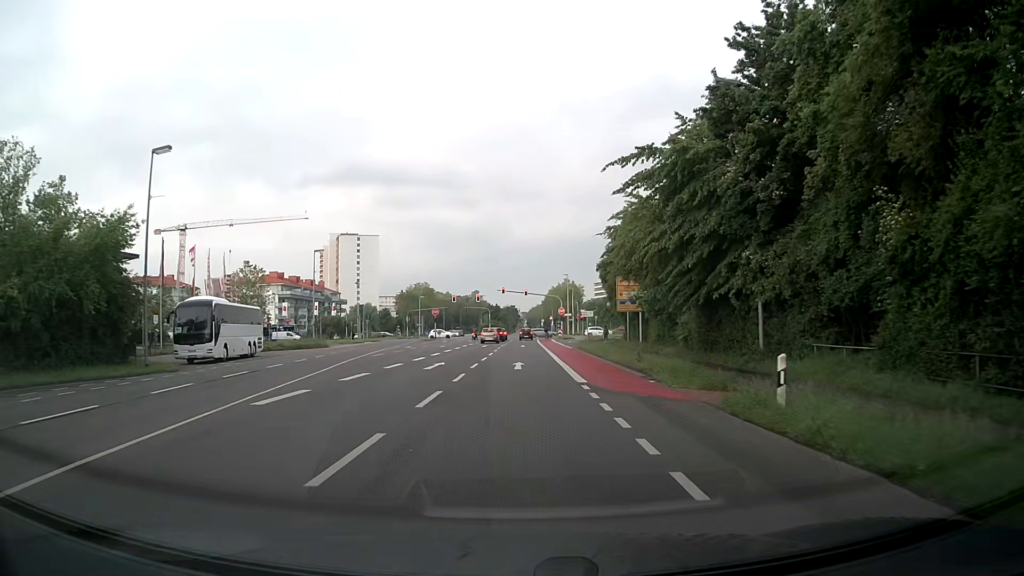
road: secondary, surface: asphalt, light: Day
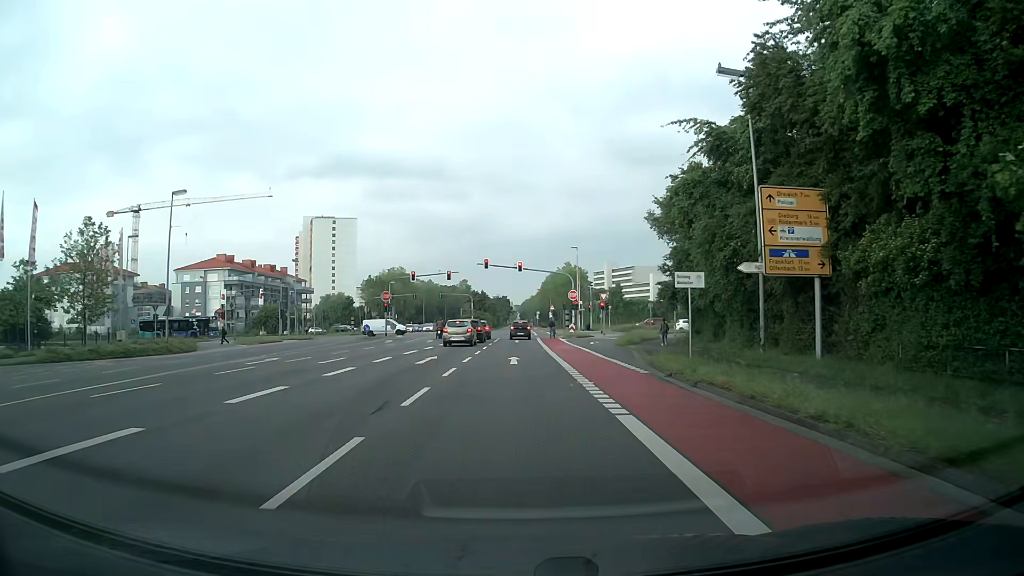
(+0.1, +30.9) m; 0°
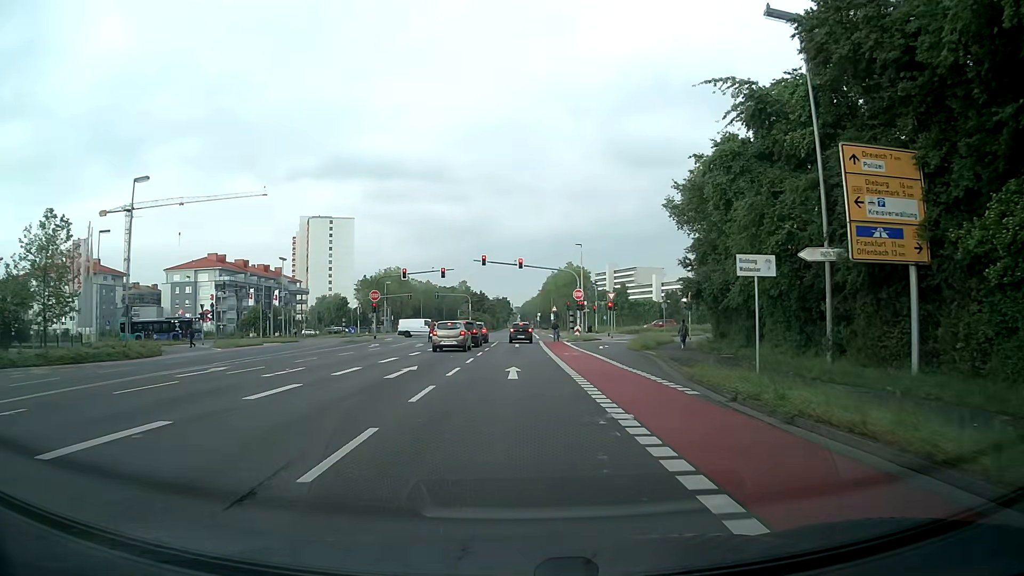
(0.0, +5.1) m; +1°
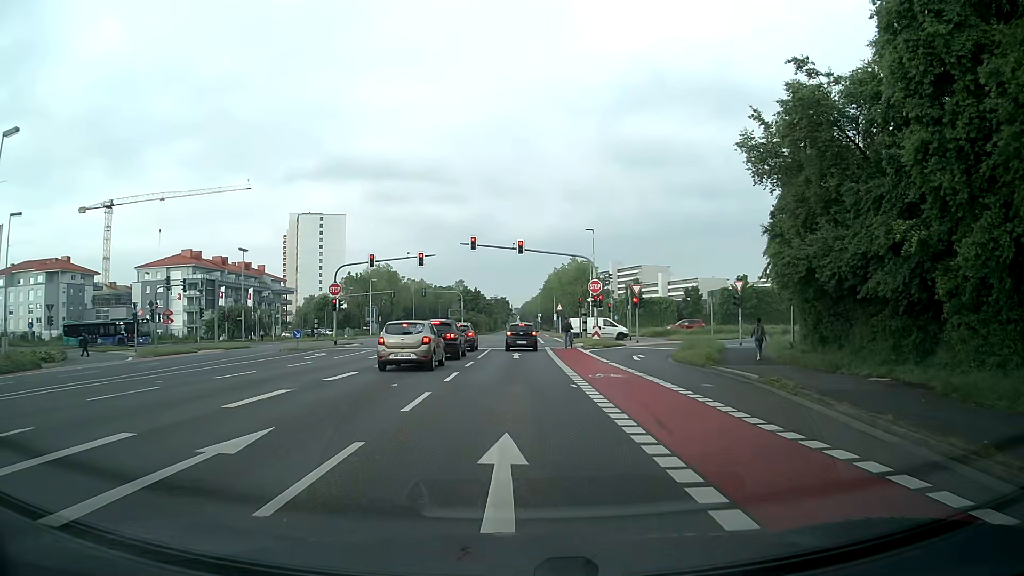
(-0.1, +12.8) m; 0°
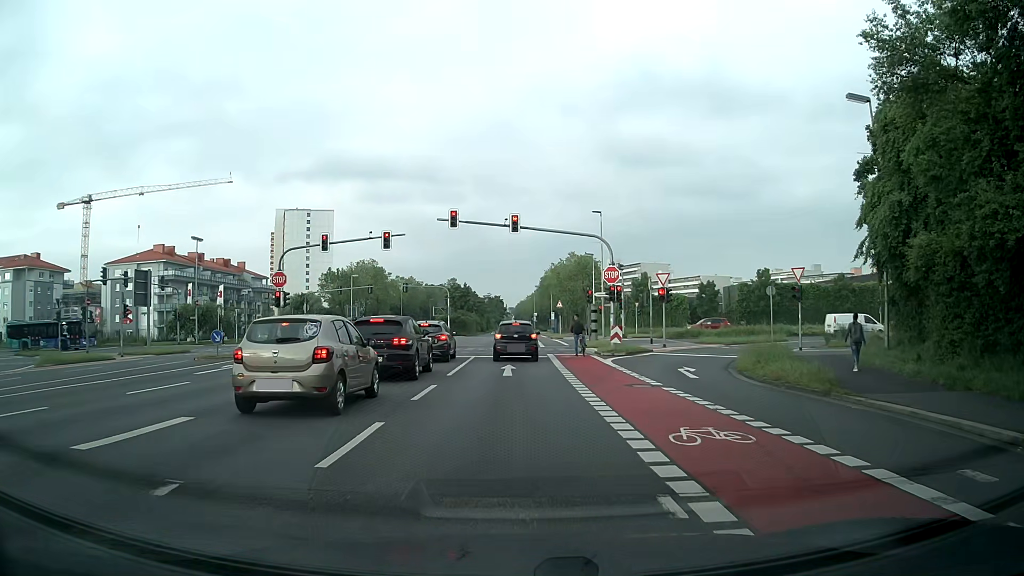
(+0.1, +10.2) m; +1°
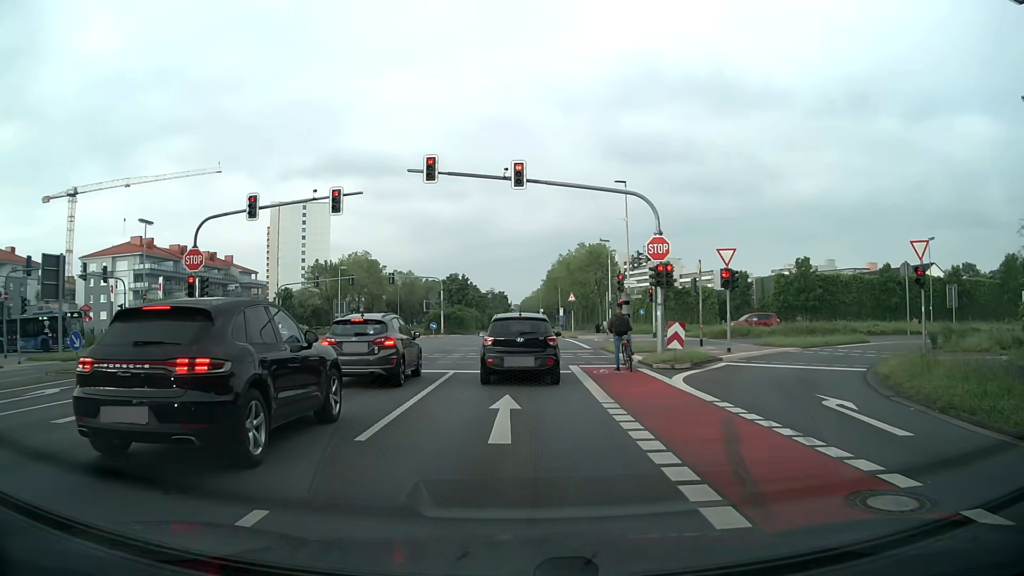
(0.0, +10.6) m; 0°
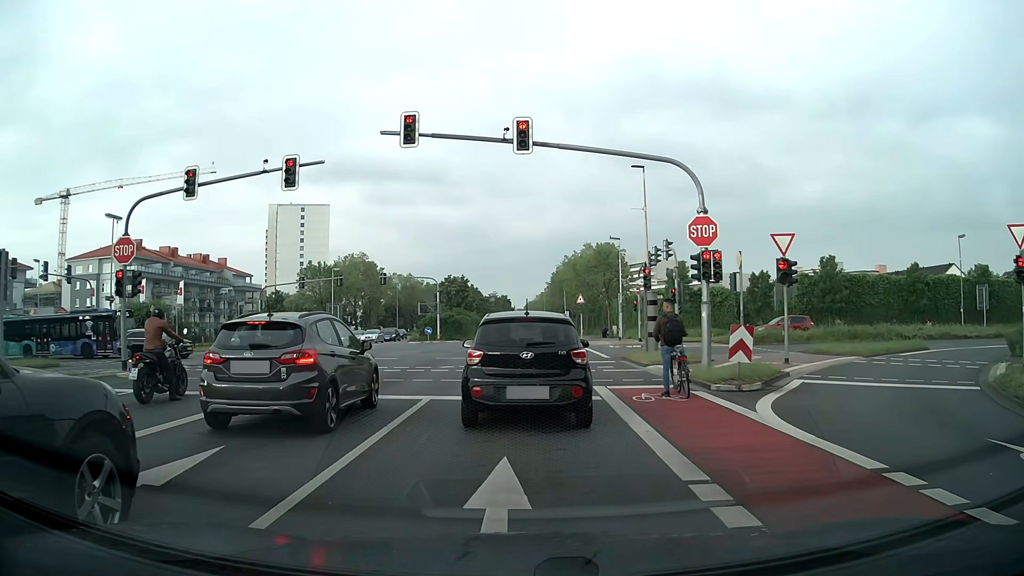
(-0.1, +5.5) m; 0°
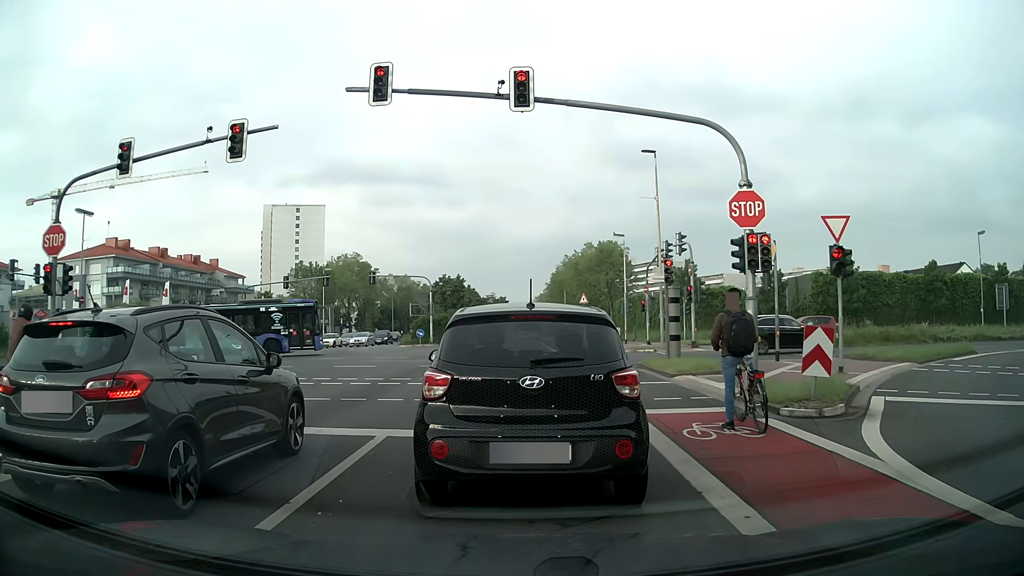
(-0.1, +3.7) m; -2°
